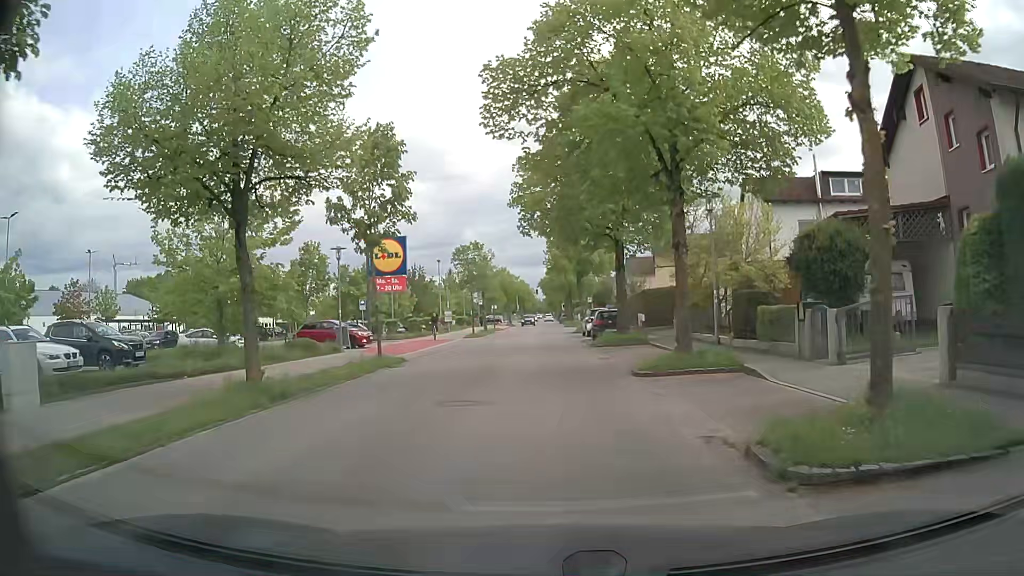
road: residential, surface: asphalt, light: Day
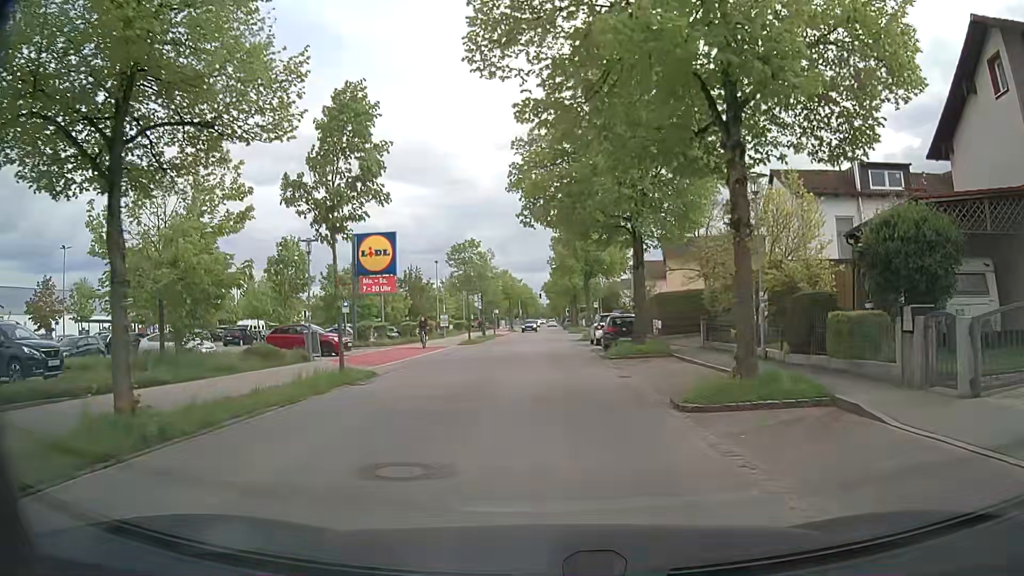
(0.0, +4.4) m; 0°
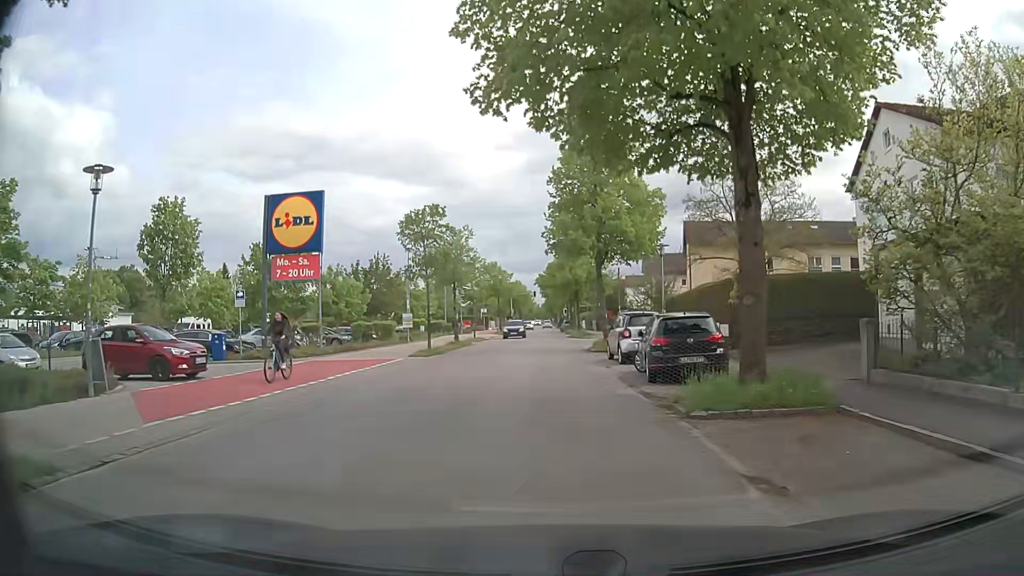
(0.0, +13.1) m; +1°
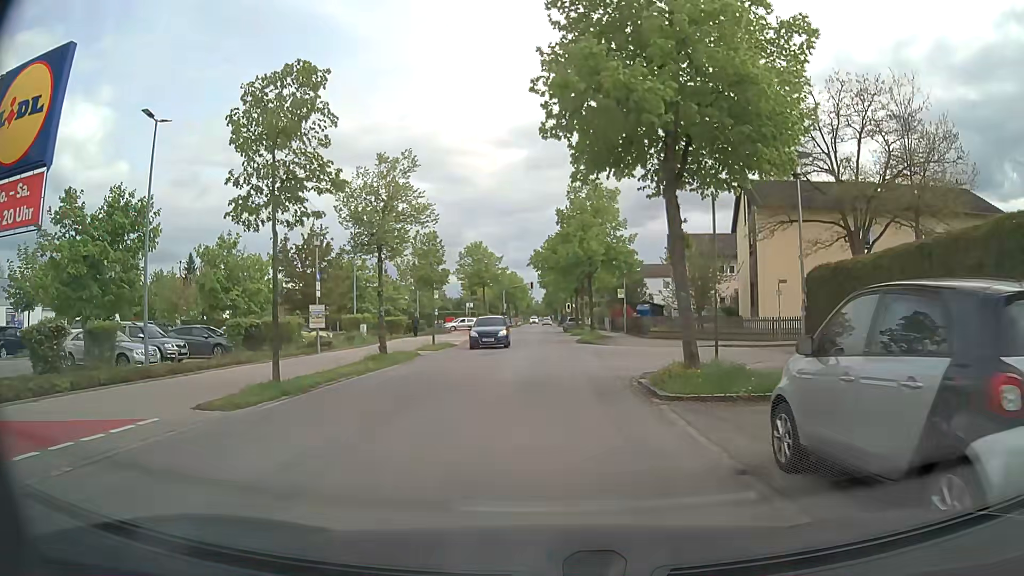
(0.0, +17.1) m; 0°
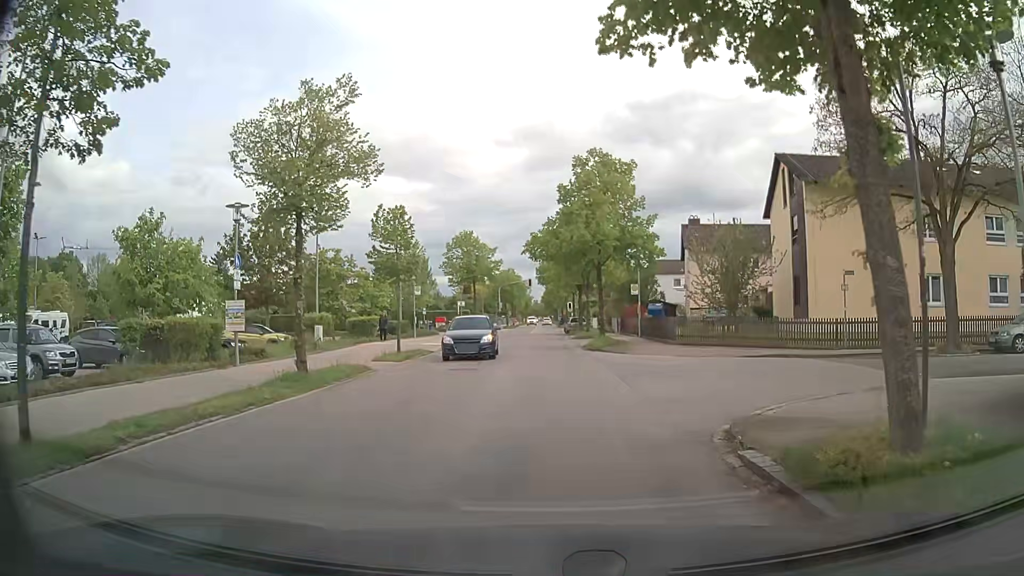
(0.0, +7.2) m; 0°
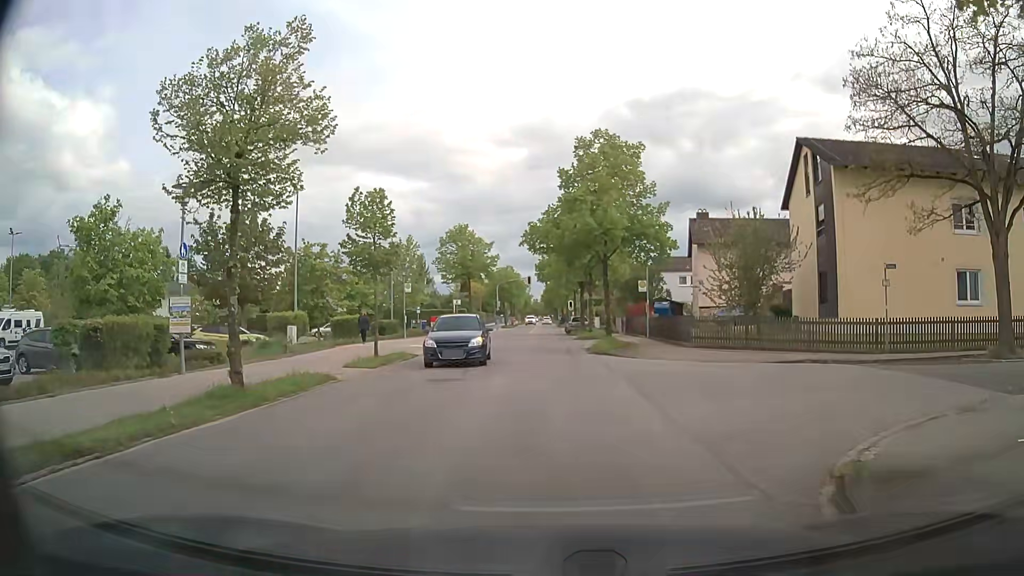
(0.0, +3.2) m; 0°
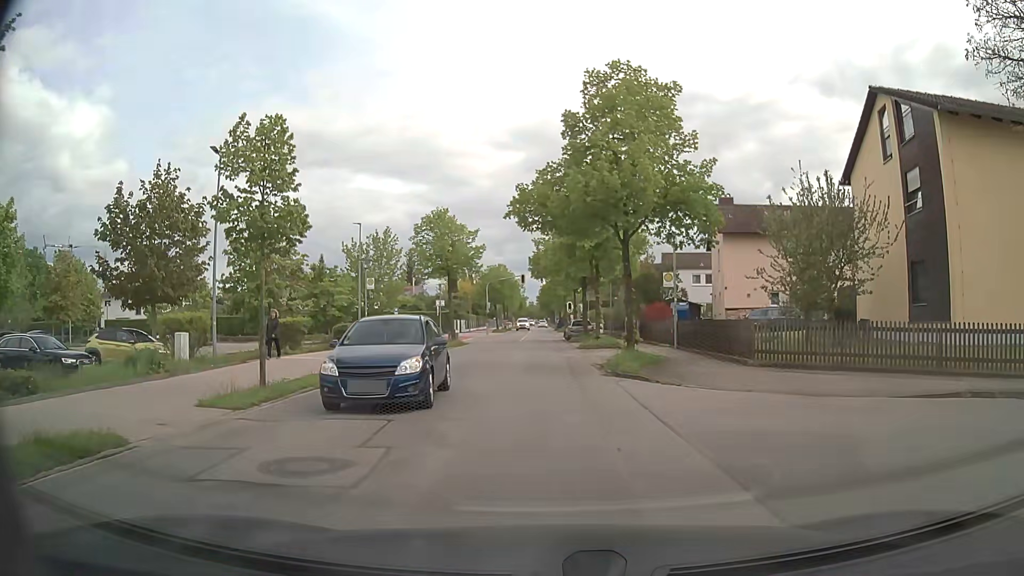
(0.0, +8.4) m; 0°
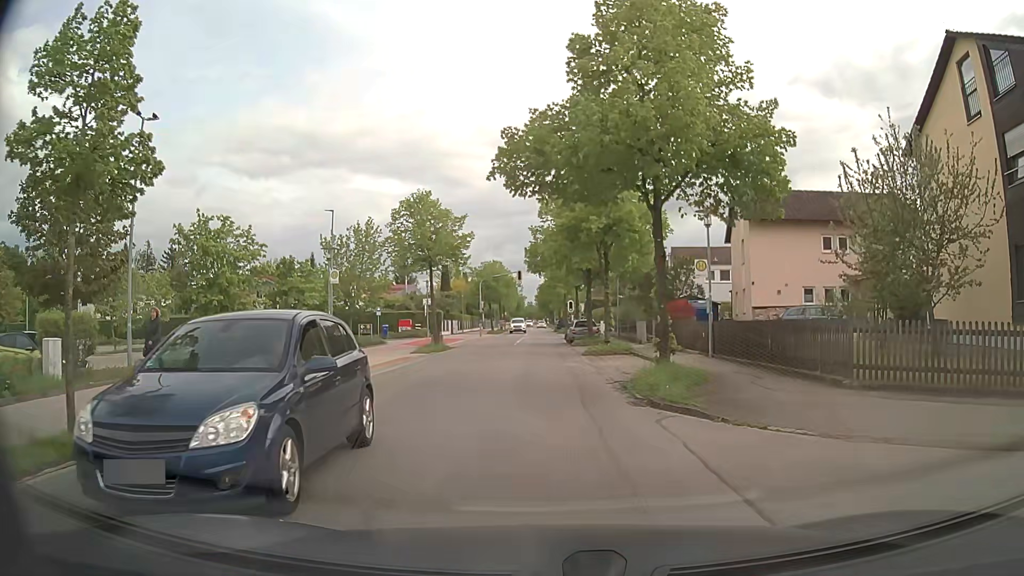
(+0.1, +5.9) m; 0°
(0, +10) (0, +20) (0, +30) (0, +40) (0, +50) (0, +60) (0, +70) (0, +80) (-1, +90) (-1, +100) m
